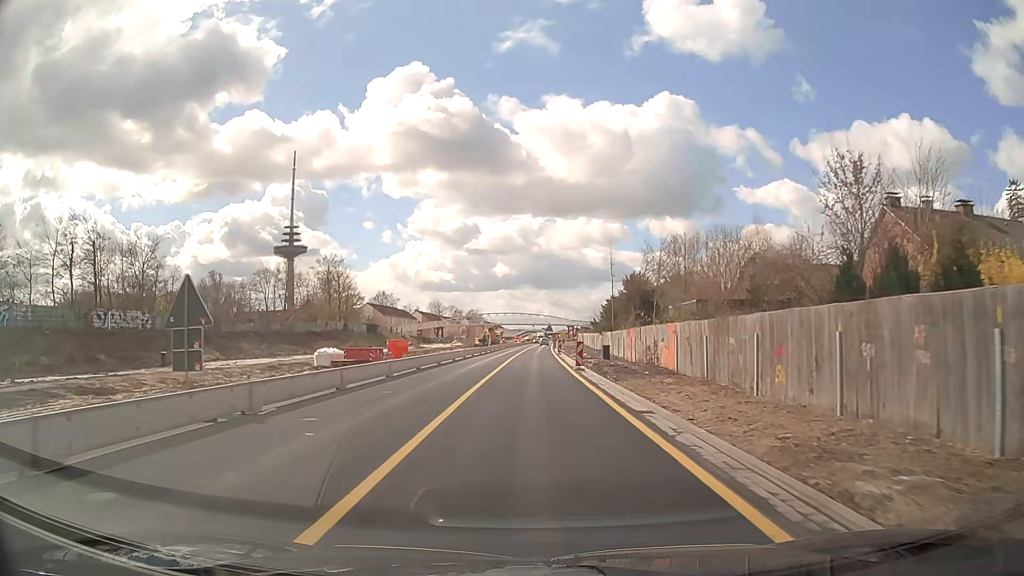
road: trunk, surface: asphalt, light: Day
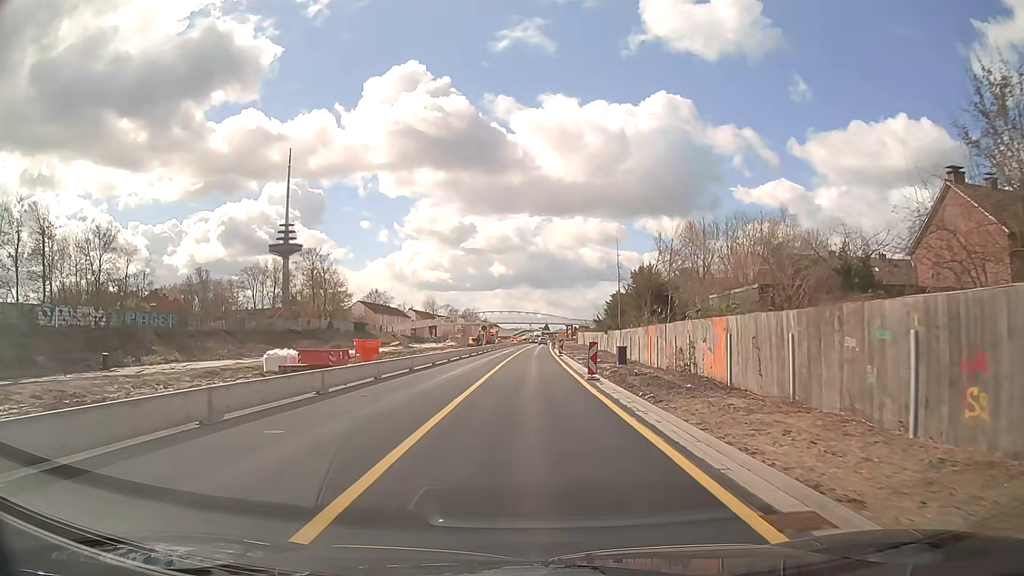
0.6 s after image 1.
(0.0, +7.6) m; 0°
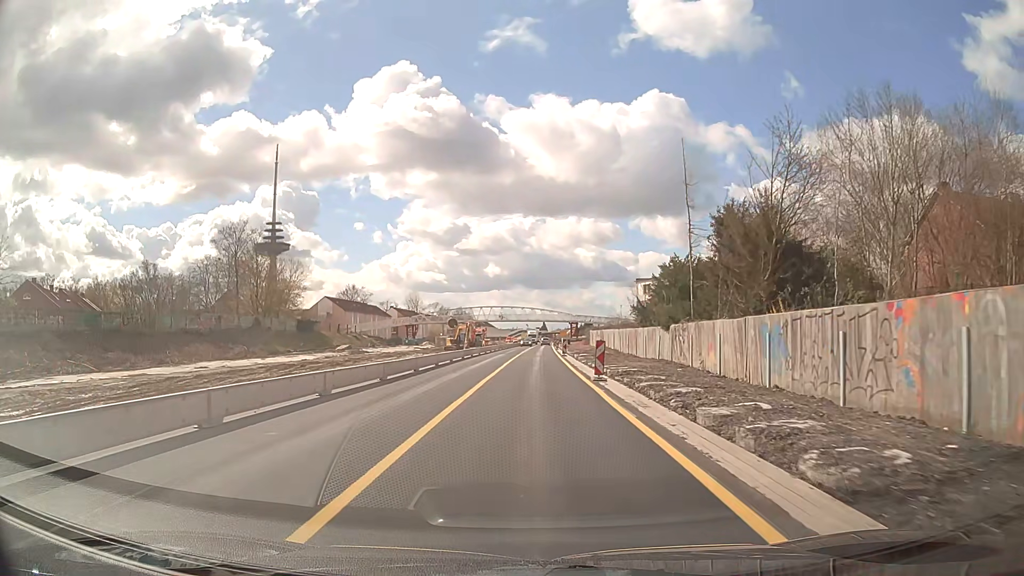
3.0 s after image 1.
(+0.1, +30.5) m; 0°
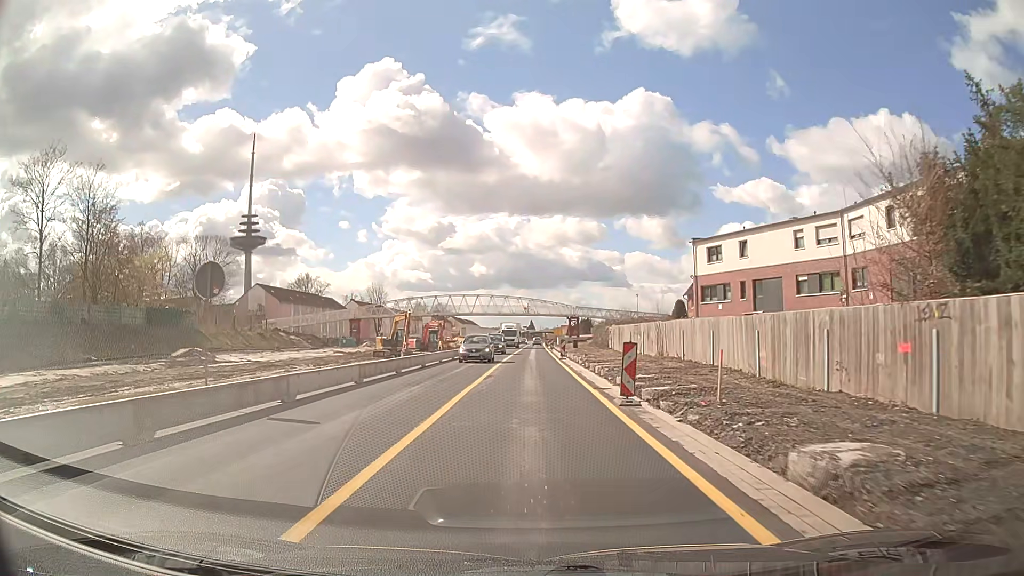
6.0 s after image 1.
(+0.3, +38.1) m; +1°
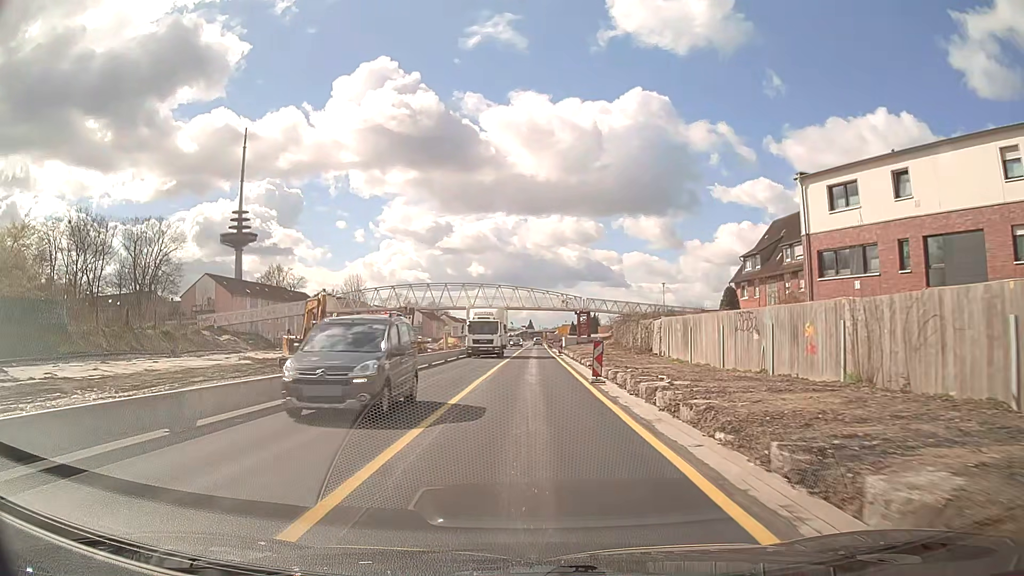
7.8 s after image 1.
(0.0, +22.9) m; 0°
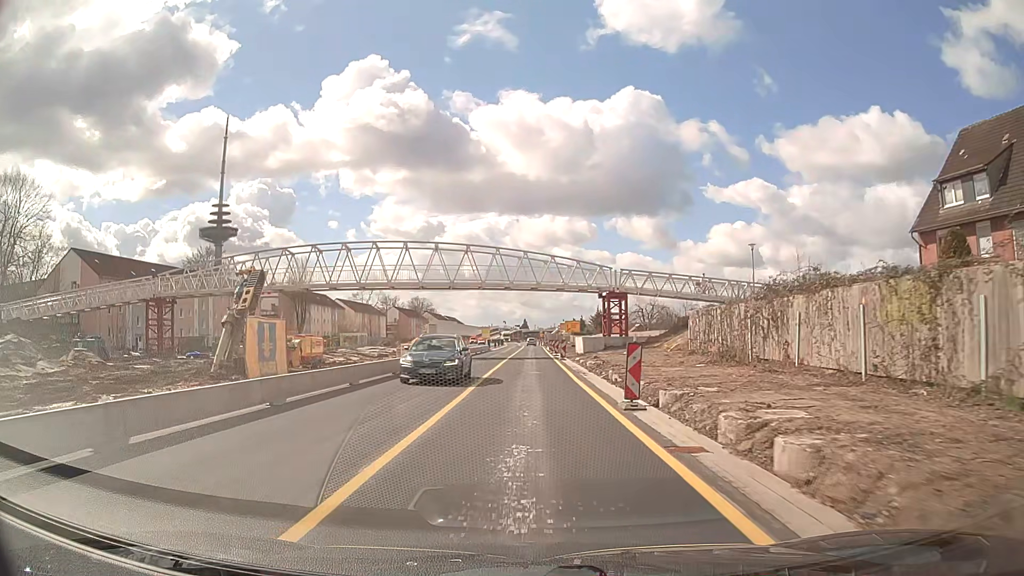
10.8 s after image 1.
(+0.2, +38.1) m; +1°
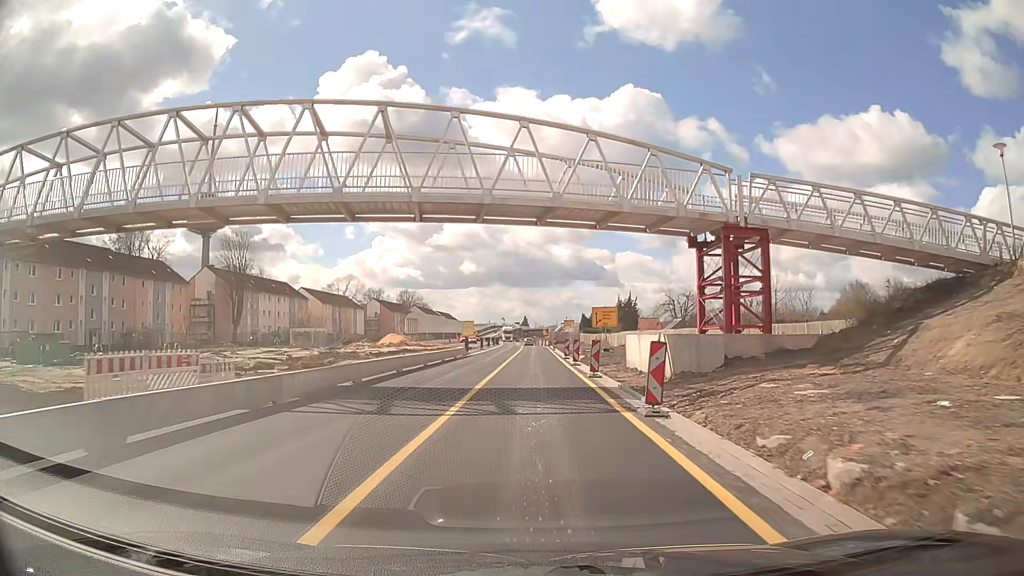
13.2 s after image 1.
(-0.2, +30.5) m; 0°
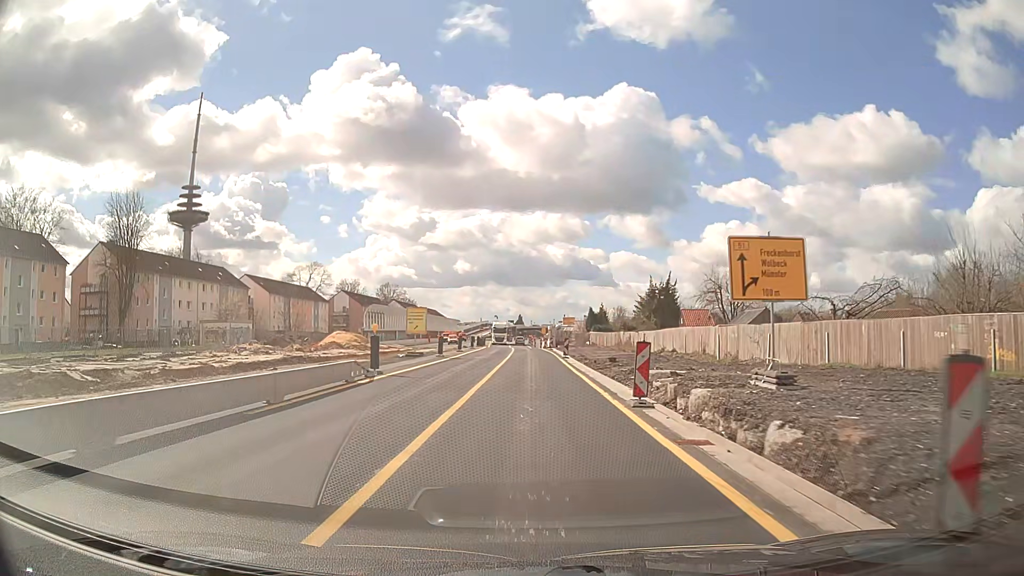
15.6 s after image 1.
(+0.1, +30.5) m; +1°
(0, +10) (0, +20) (0, +30) (0, +40) (0, +50) (0, +60) (0, +70) (0, +80) (-1, +90) (-1, +100) m
